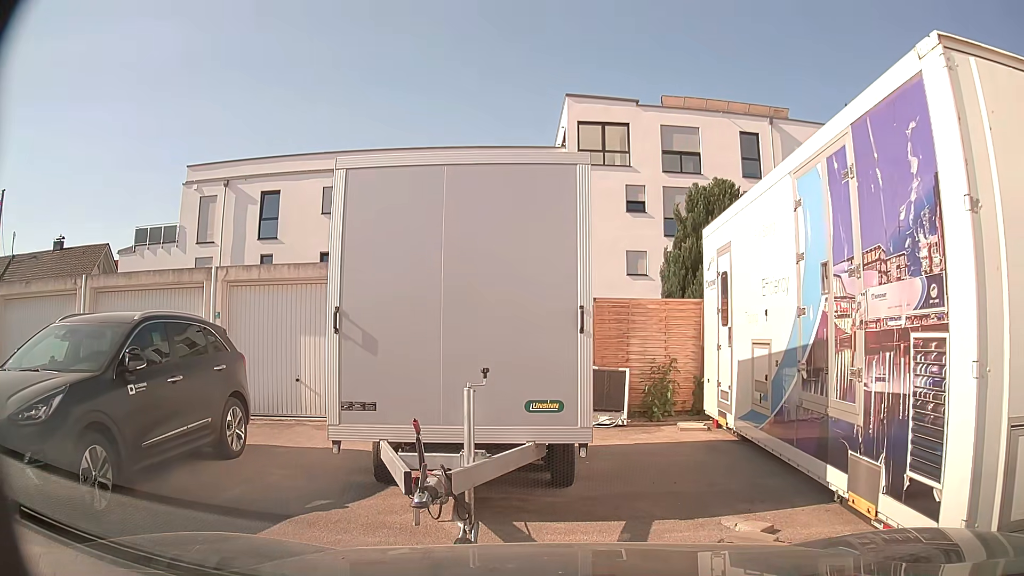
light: Day
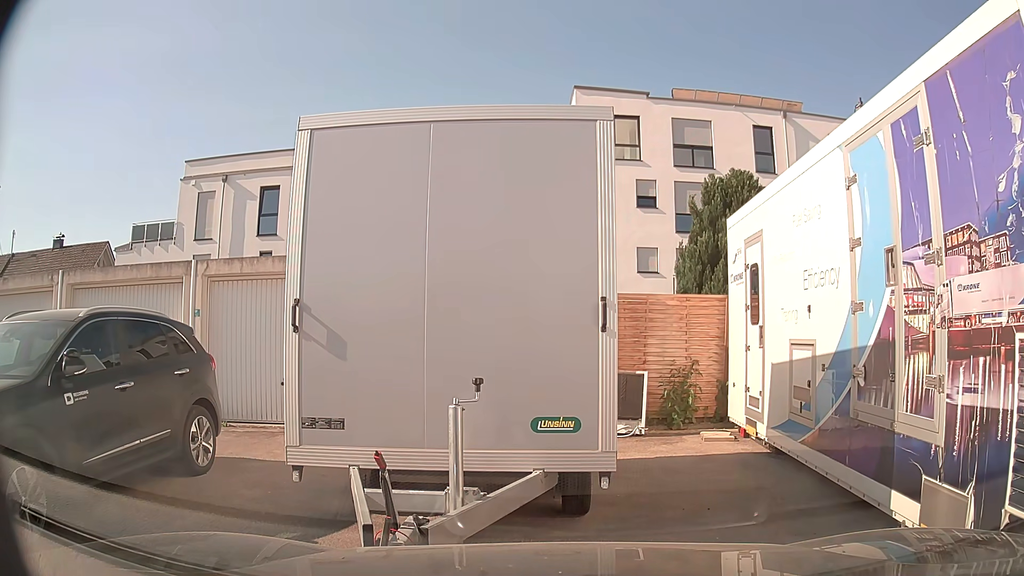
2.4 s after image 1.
(0.0, +1.0) m; 0°
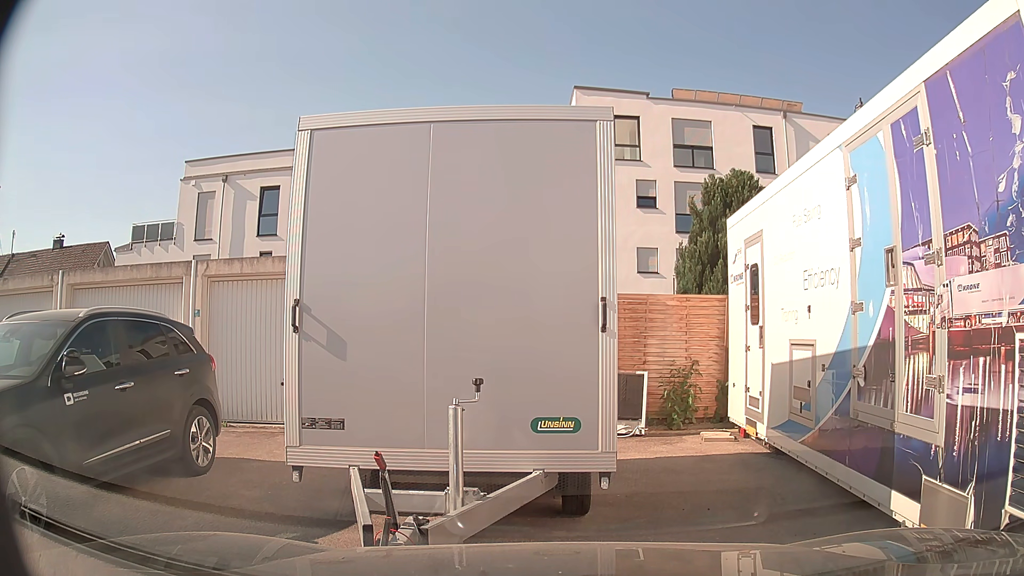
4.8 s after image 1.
(0.0, +0.1) m; 0°
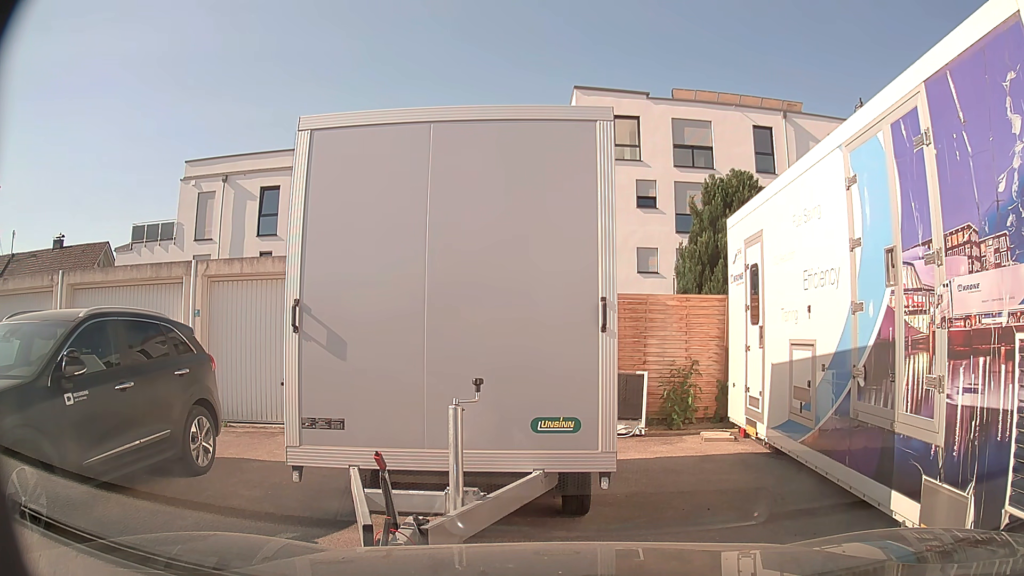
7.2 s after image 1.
(0.0, 0.0) m; 0°
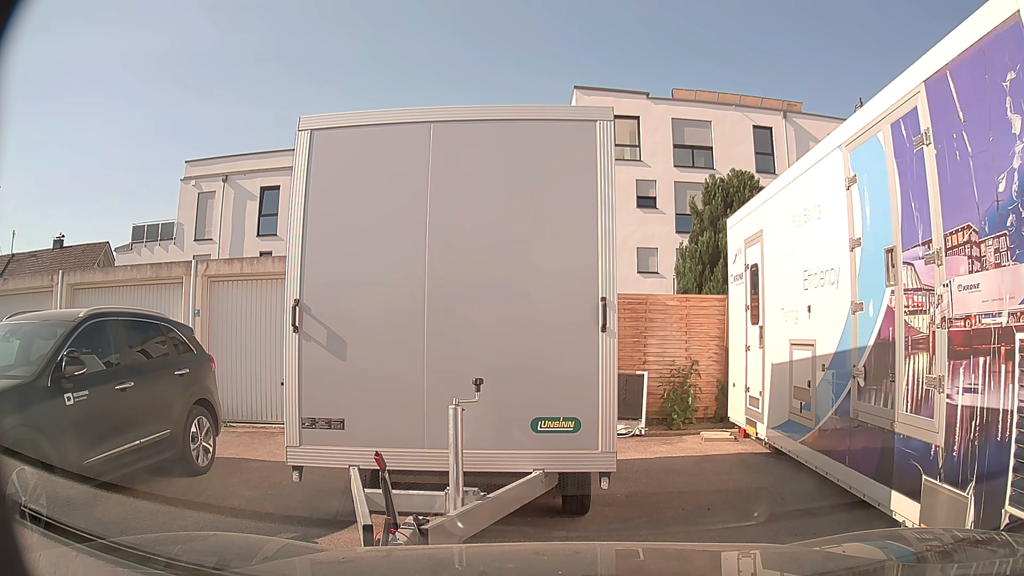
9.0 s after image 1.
(0.0, 0.0) m; 0°
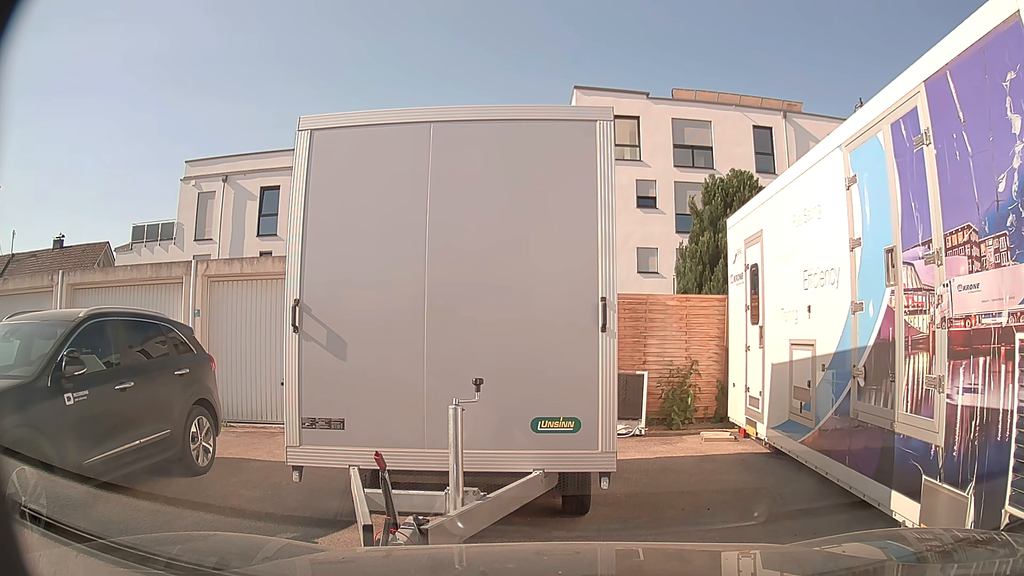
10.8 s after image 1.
(0.0, 0.0) m; 0°
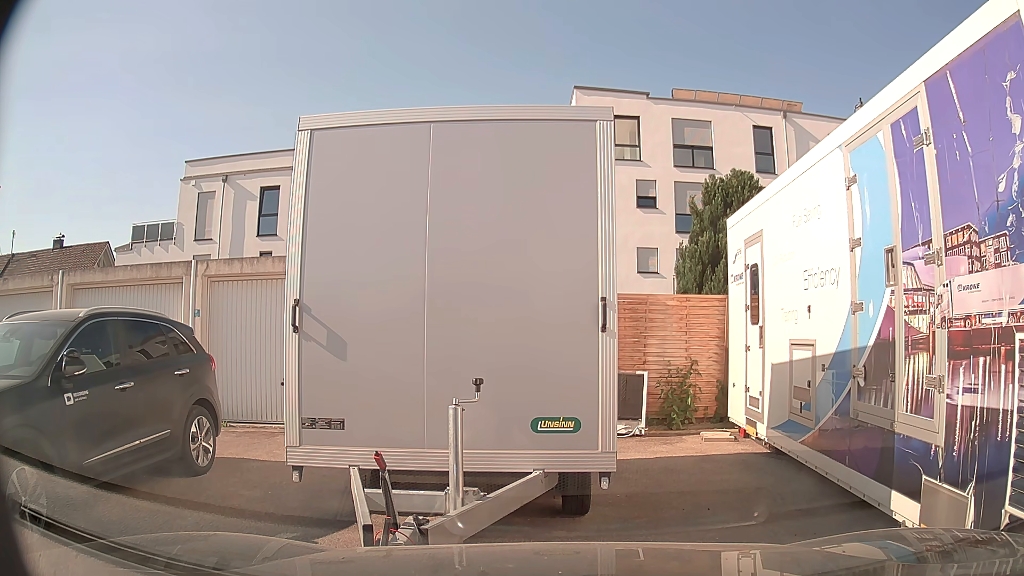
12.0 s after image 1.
(0.0, 0.0) m; 0°
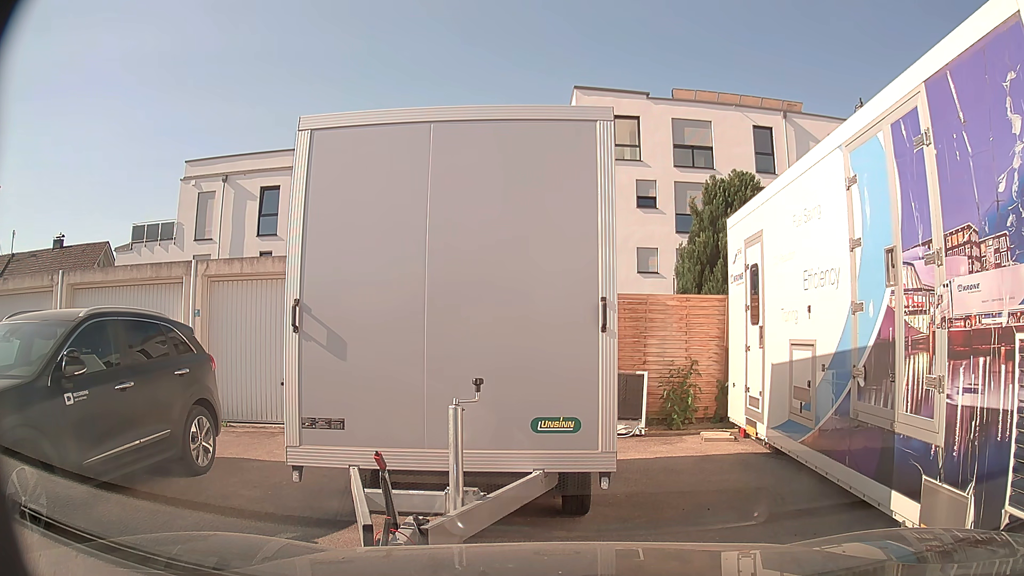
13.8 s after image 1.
(0.0, 0.0) m; 0°
